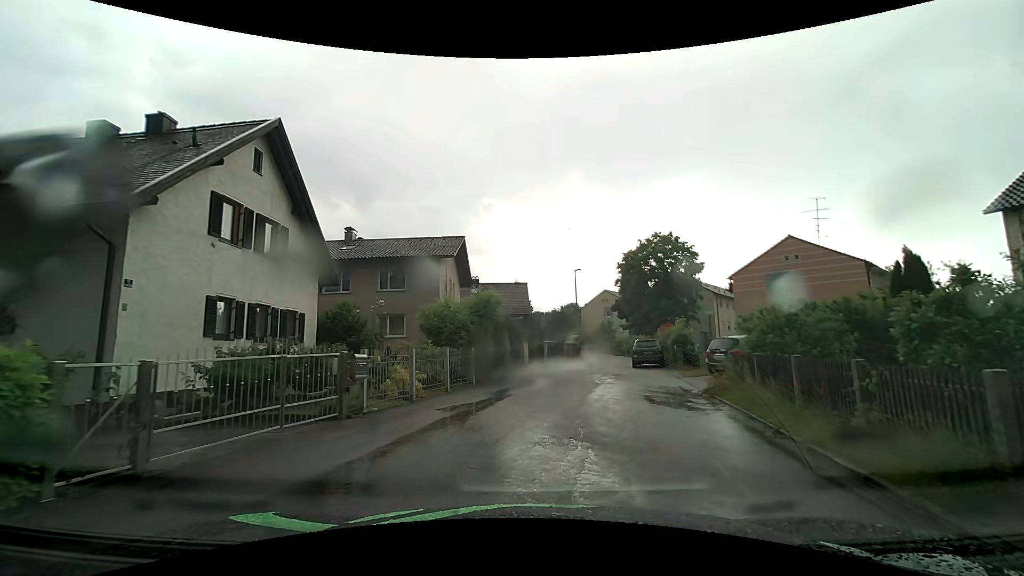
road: residential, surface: asphalt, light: Day
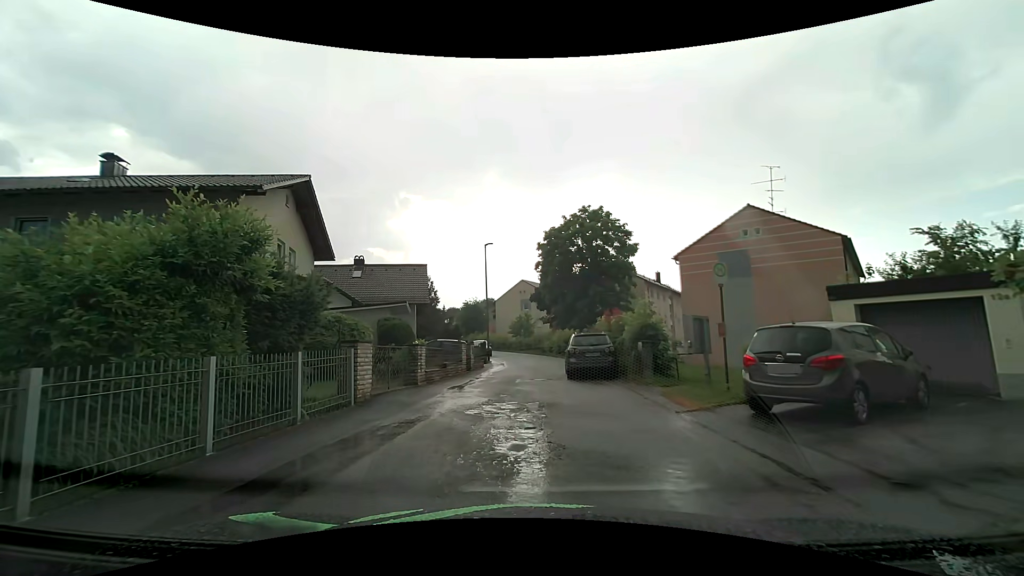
(+1.3, +11.5) m; +10°
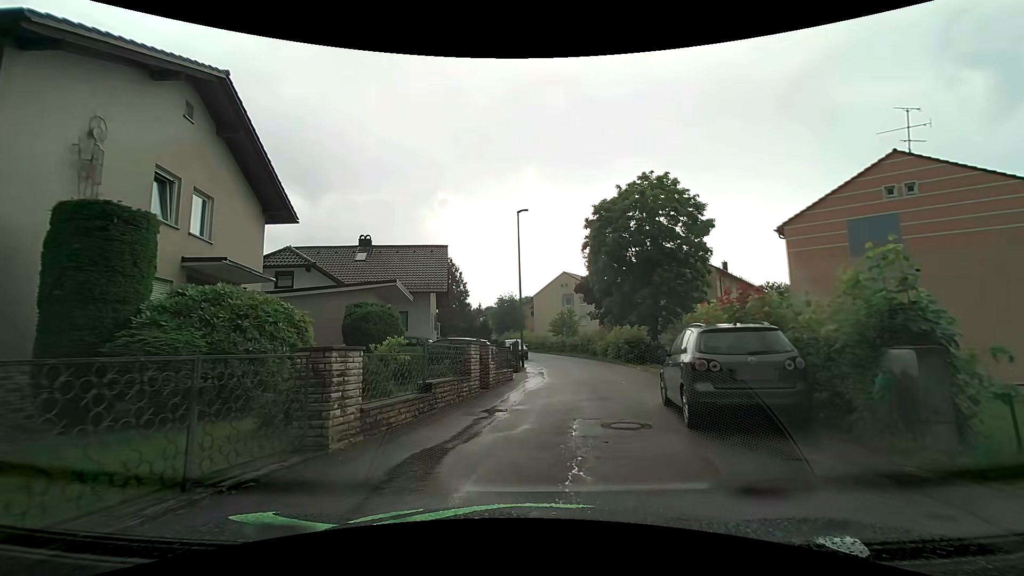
(-0.4, +9.4) m; -6°
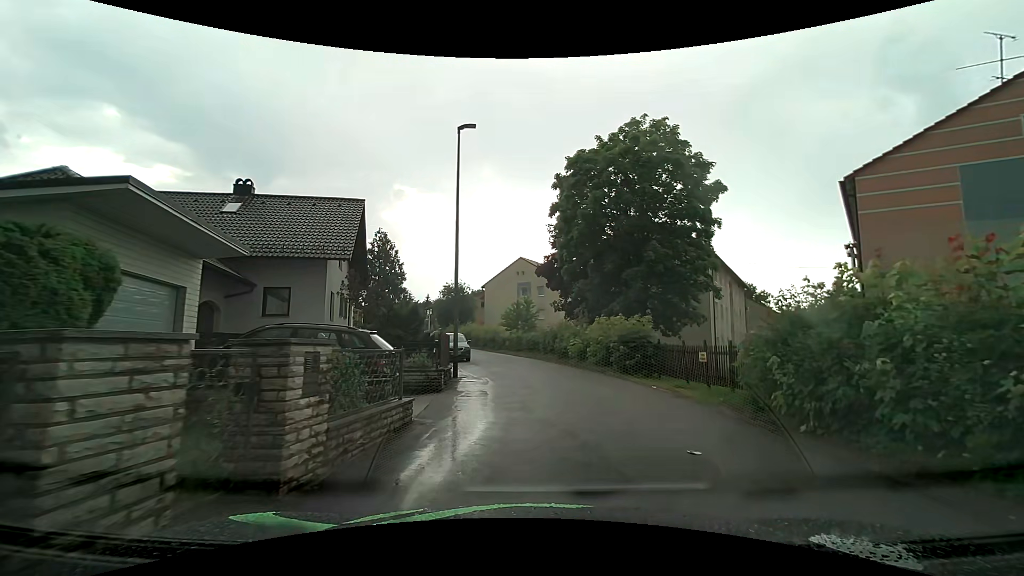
(+0.3, +10.2) m; +7°
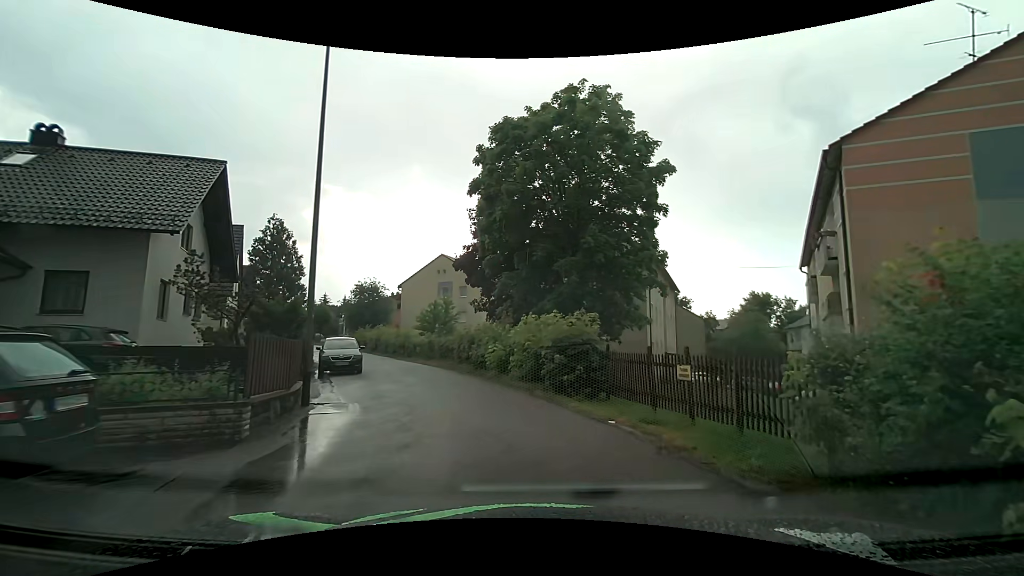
(+0.3, +5.2) m; +7°
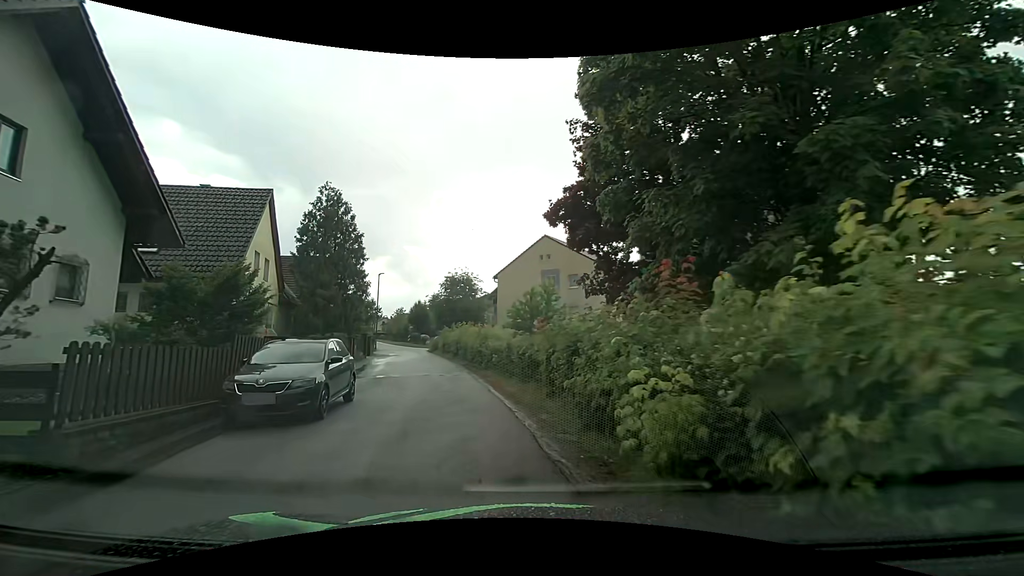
(-0.7, +12.5) m; -14°
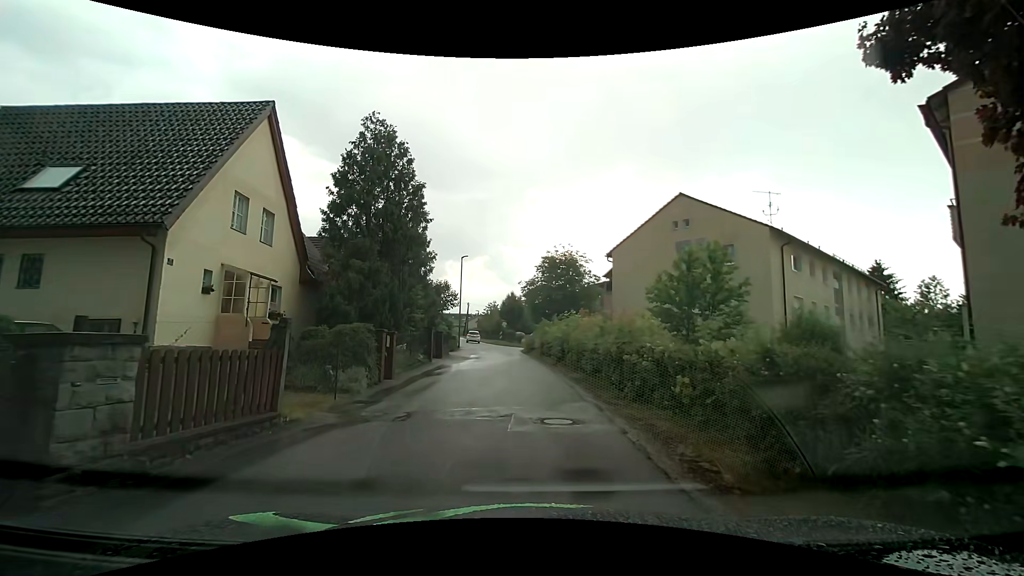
(-1.6, +11.5) m; -11°
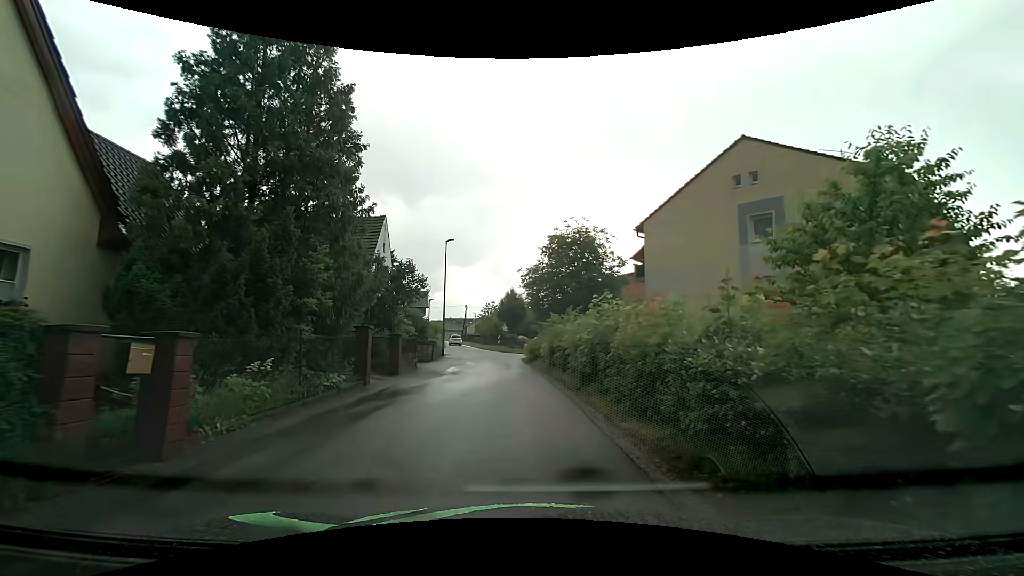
(+0.2, +9.7) m; 0°
